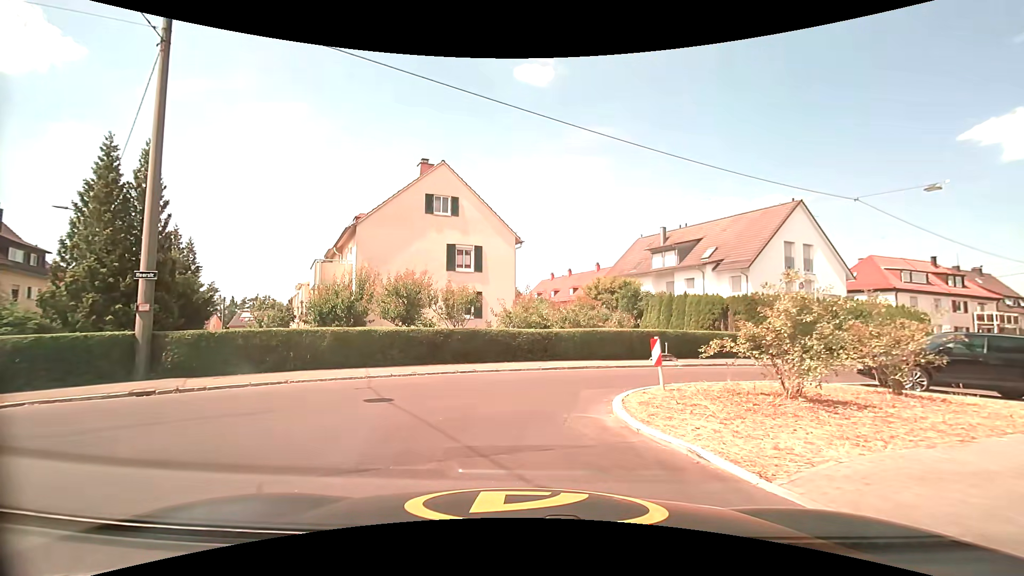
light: Day
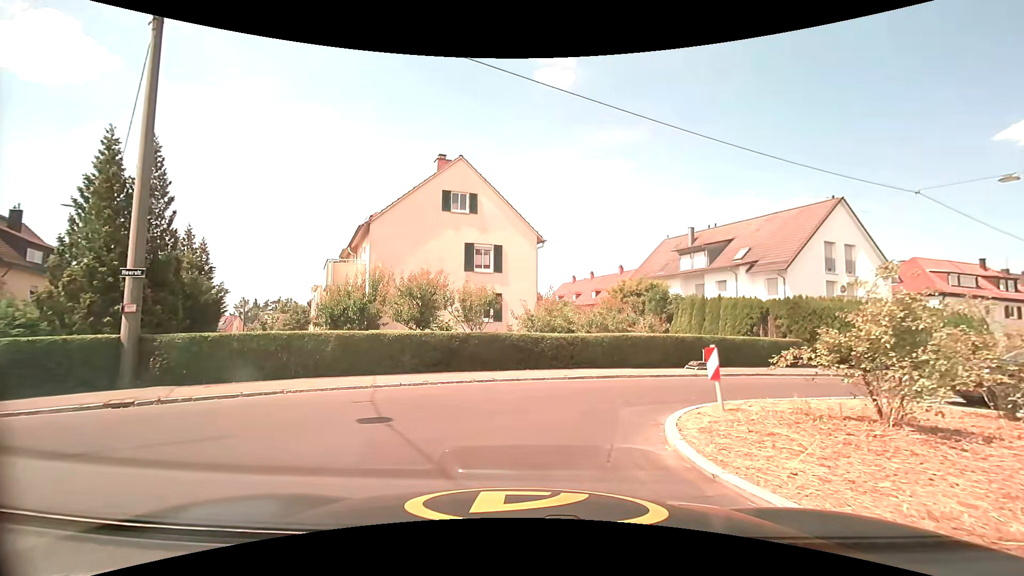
(0.0, +1.6) m; -1°
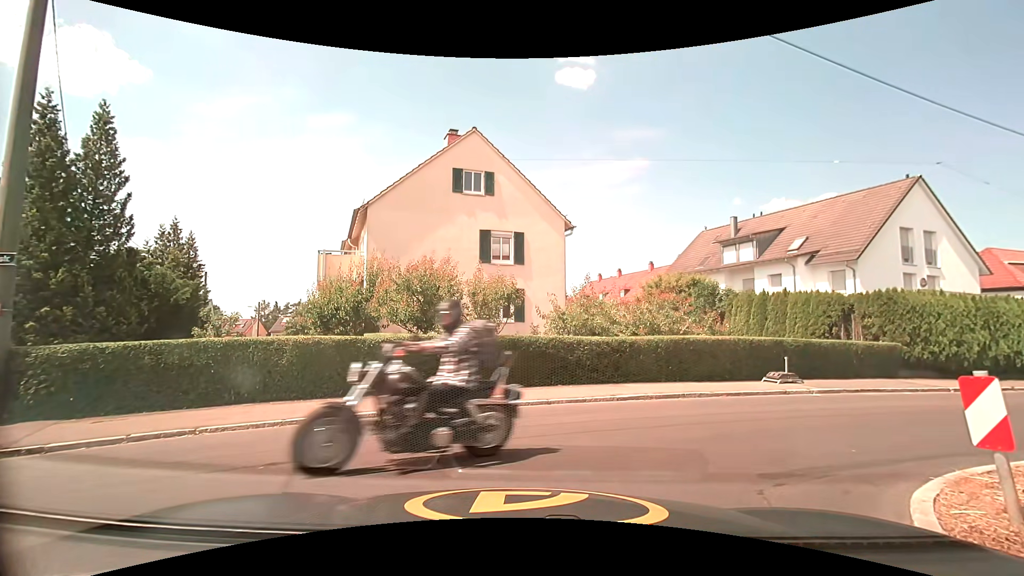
(-0.1, +3.9) m; -3°
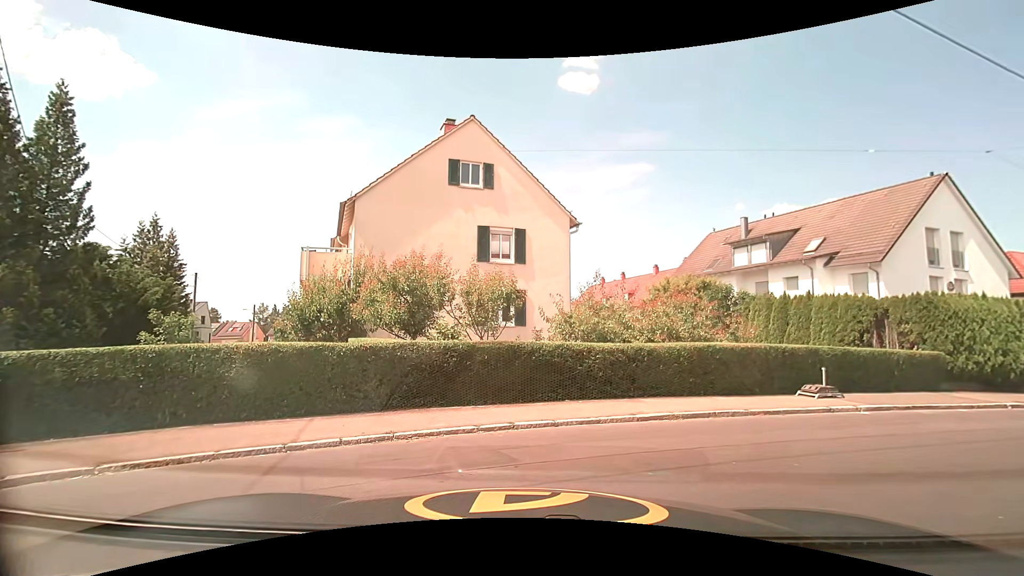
(0.0, +1.8) m; 0°
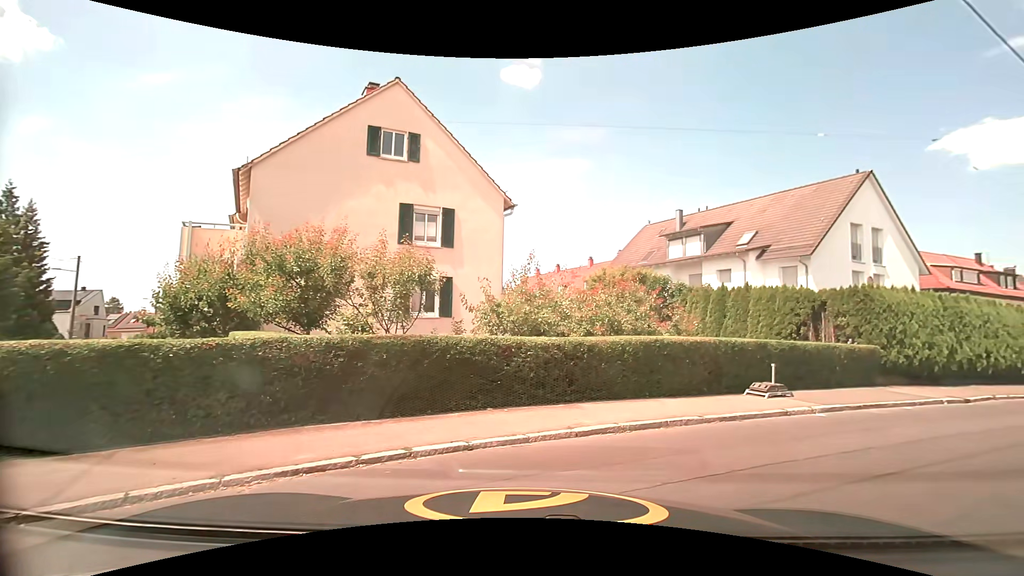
(0.0, +2.2) m; +4°
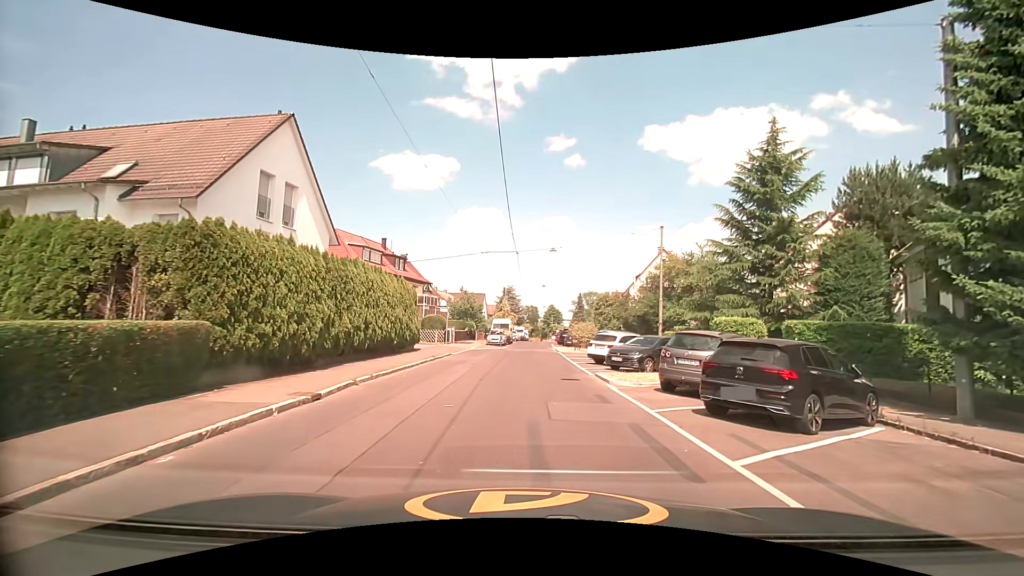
(+5.8, +7.7) m; +60°
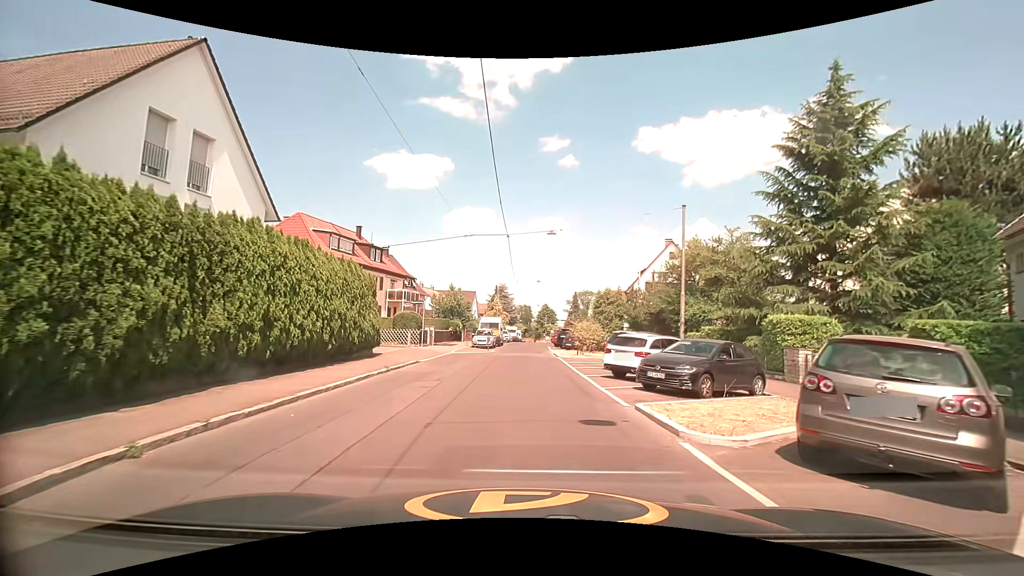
(0.0, +6.7) m; +1°
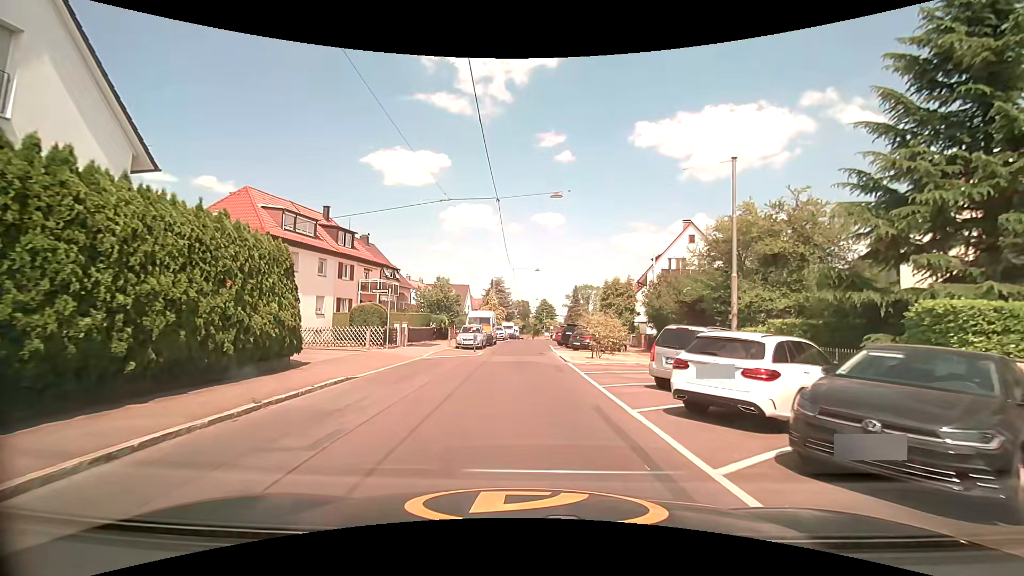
(0.0, +7.6) m; 0°
(0, +10) (0, +20) (0, +30) (0, +40) (+2, +50) (+2, +60) (+3, +70) (+3, +80) (+3, +90) (+3, +100) m
